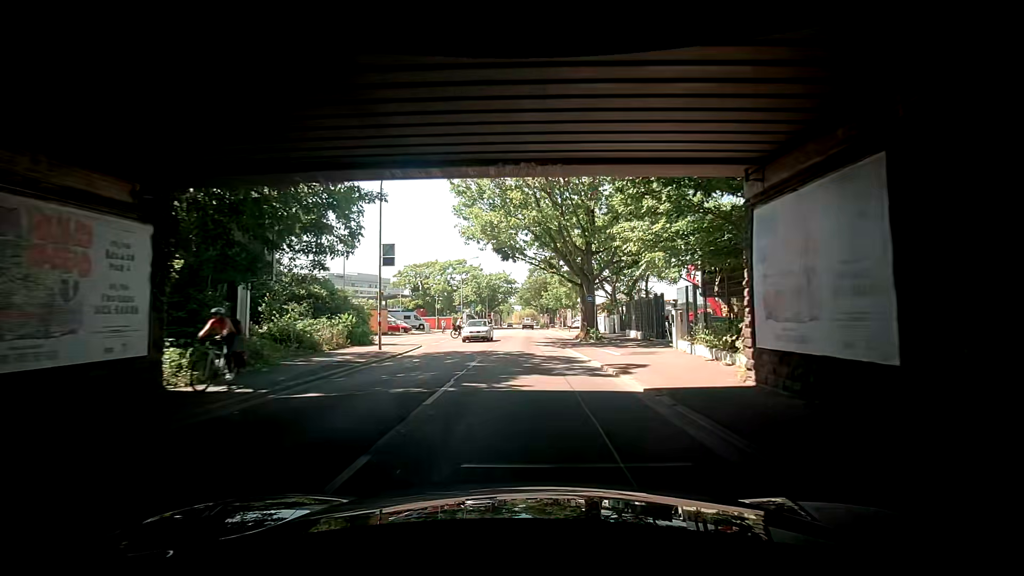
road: tertiary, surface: asphalt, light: Day
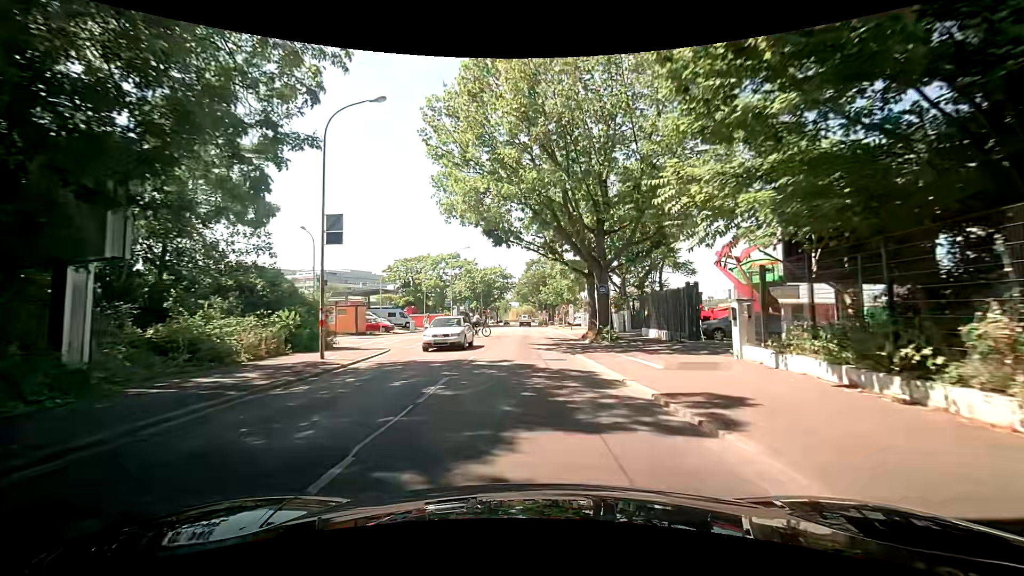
(0.0, +6.3) m; +1°
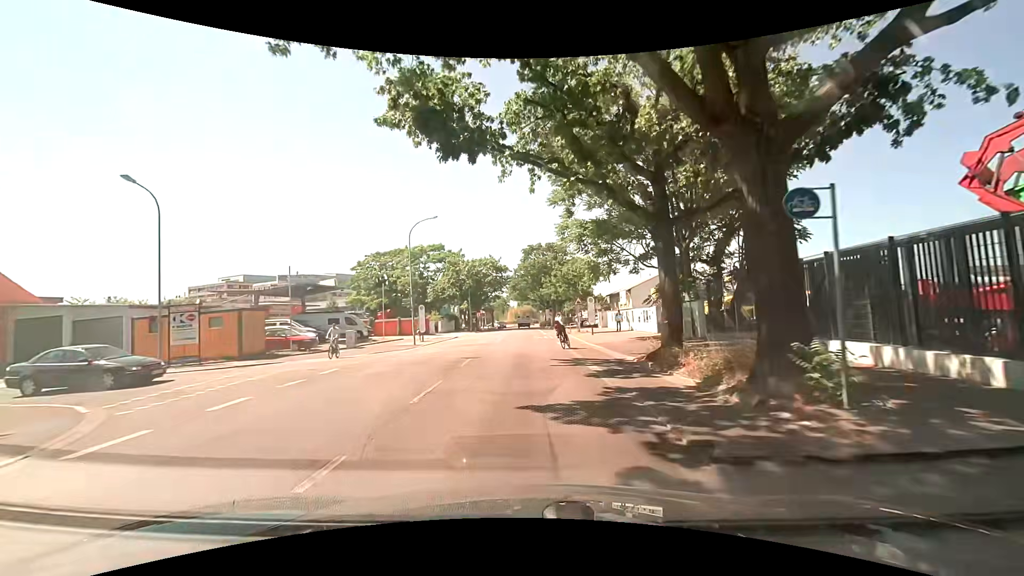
(-0.1, +17.7) m; +1°
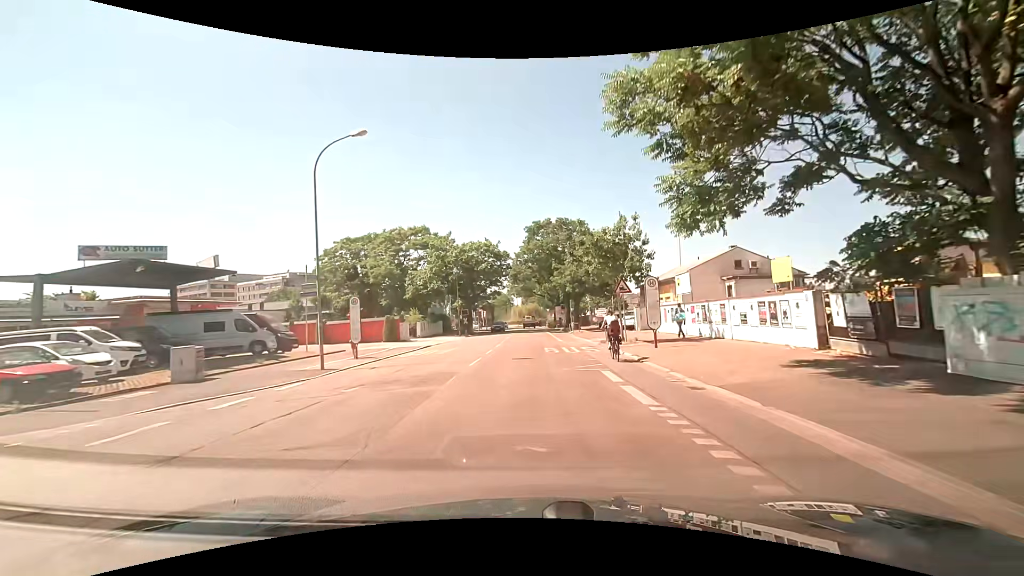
(0.0, +16.8) m; -1°
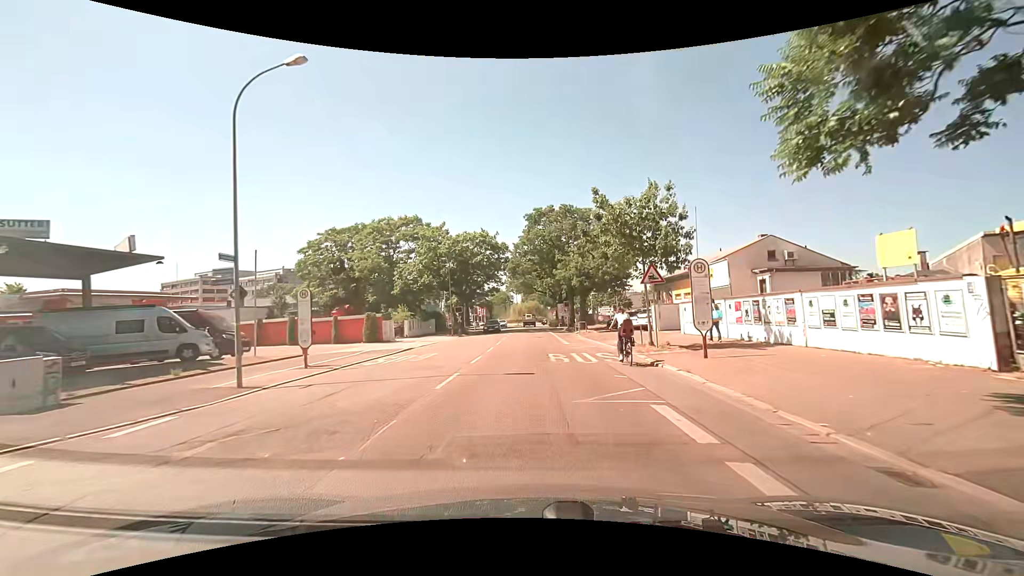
(0.0, +5.4) m; 0°
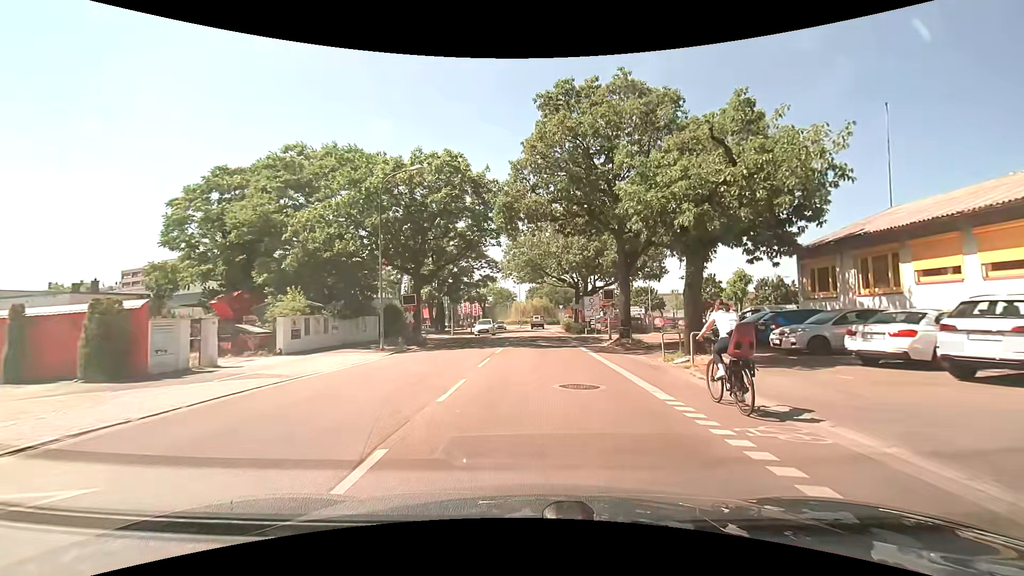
(-0.1, +25.7) m; 0°
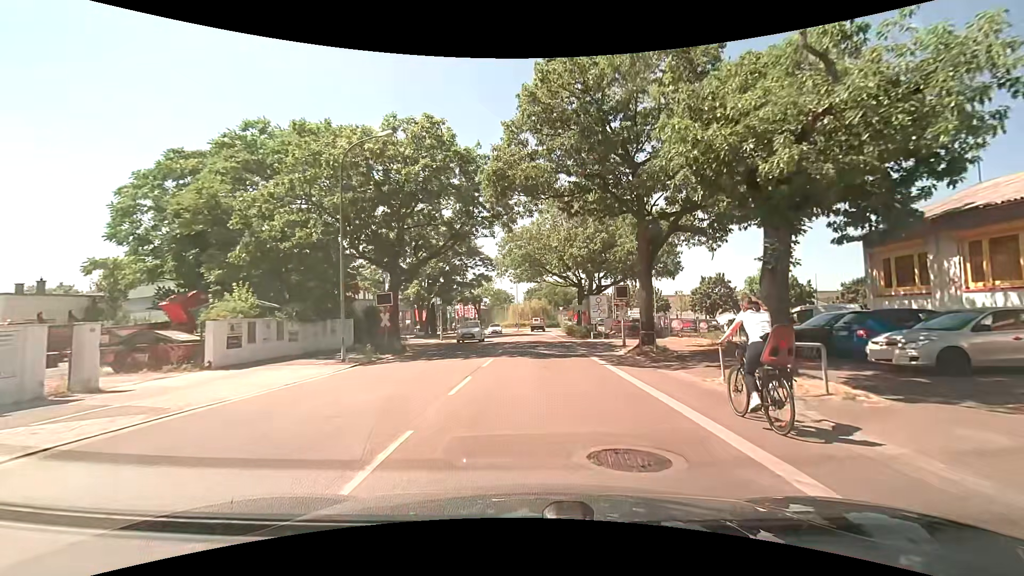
(0.0, +5.0) m; 0°
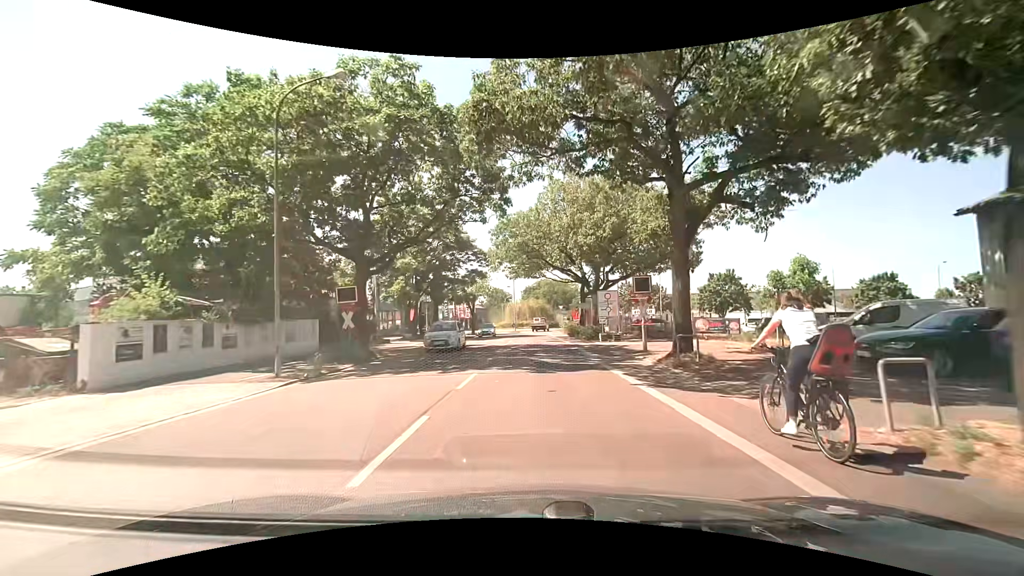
(0.0, +5.1) m; 0°
